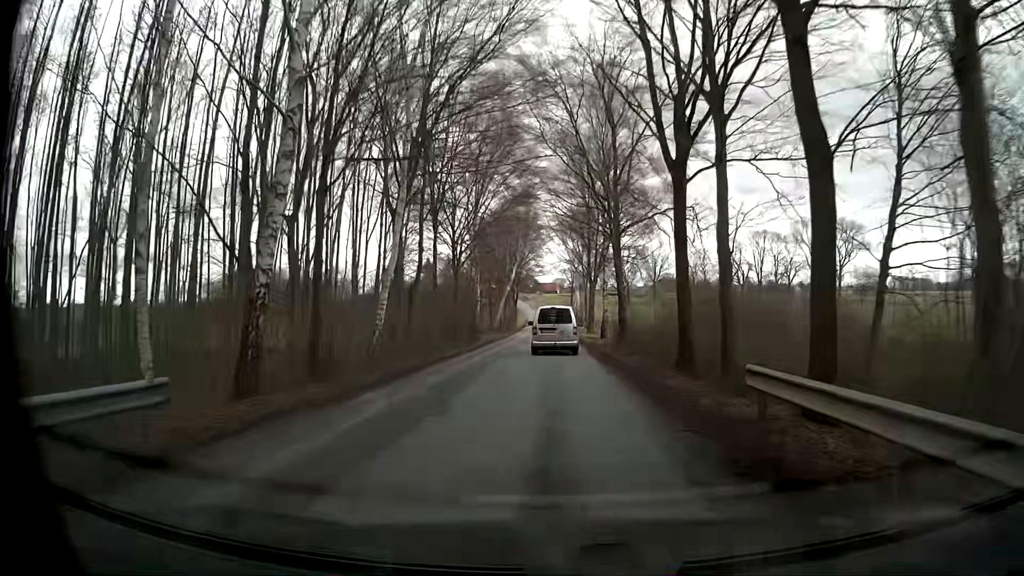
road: unclassified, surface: asphalt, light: Day
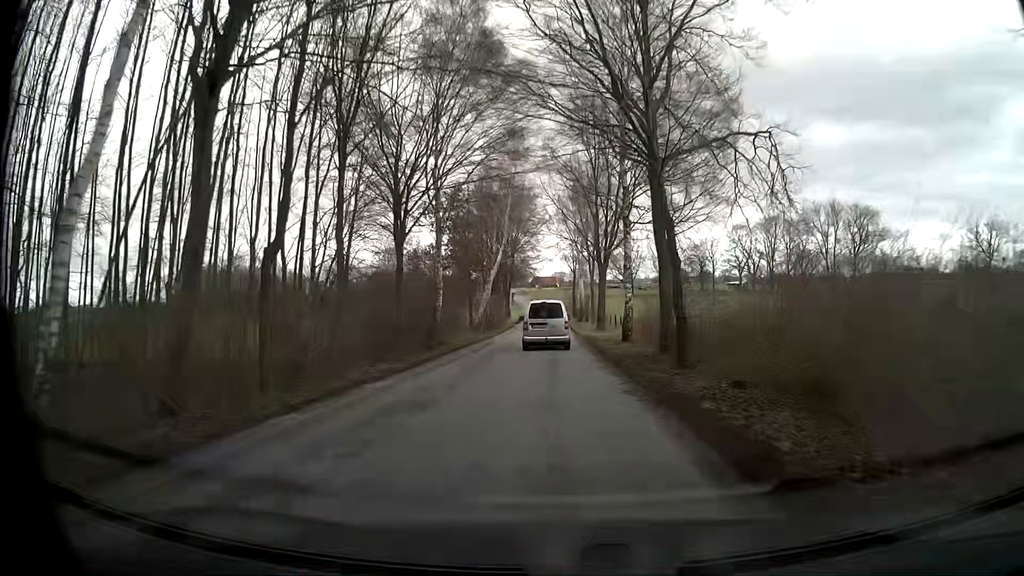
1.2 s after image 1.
(+0.2, +14.5) m; +1°
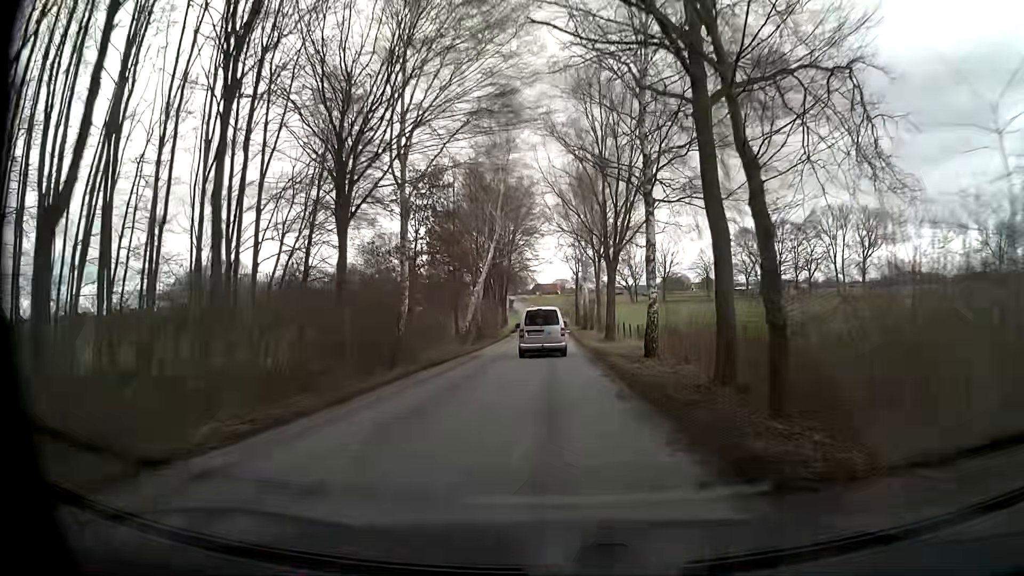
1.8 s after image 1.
(0.0, +7.3) m; -1°
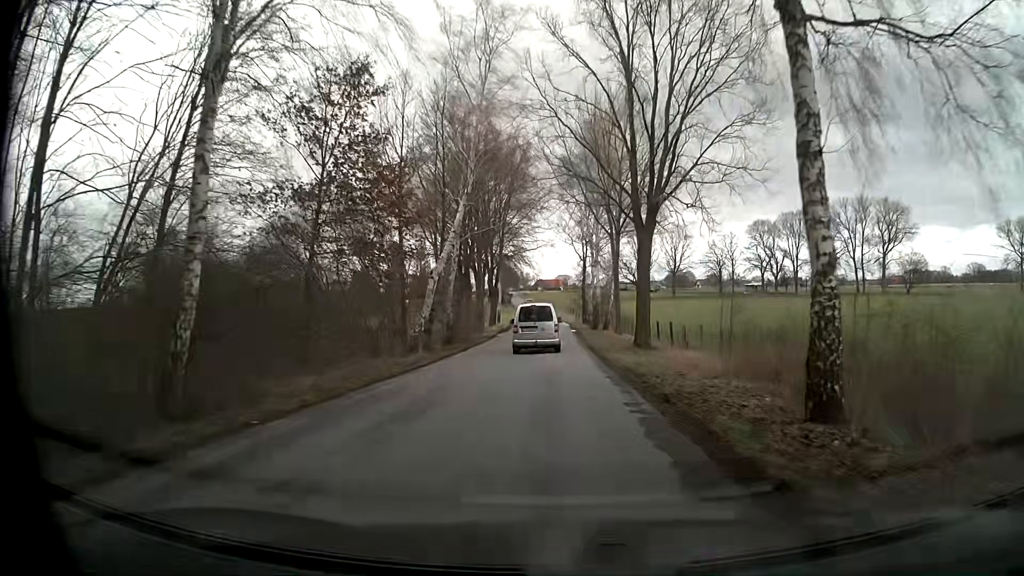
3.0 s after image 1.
(+0.1, +14.5) m; 0°
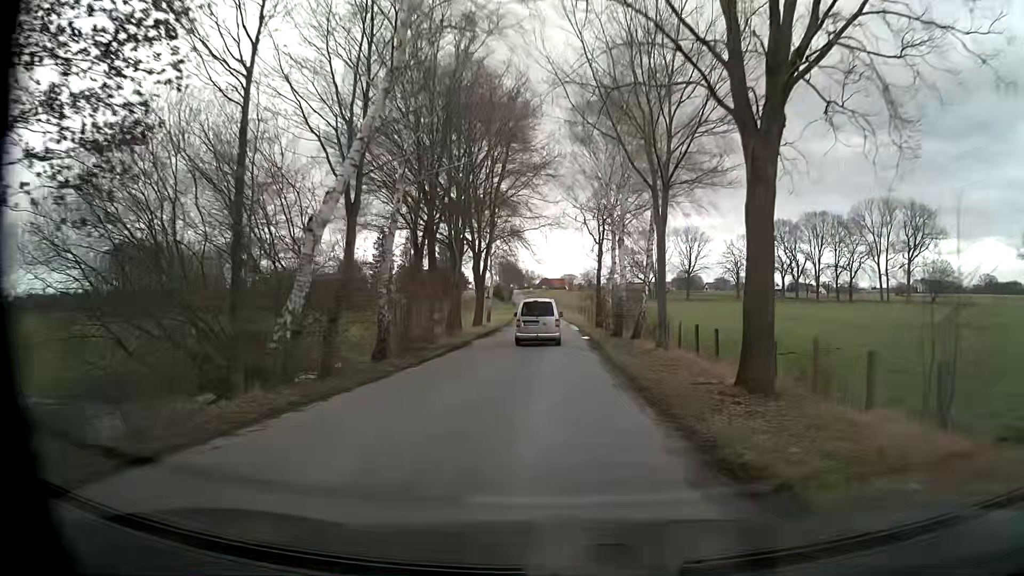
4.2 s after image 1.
(-0.2, +14.5) m; -1°
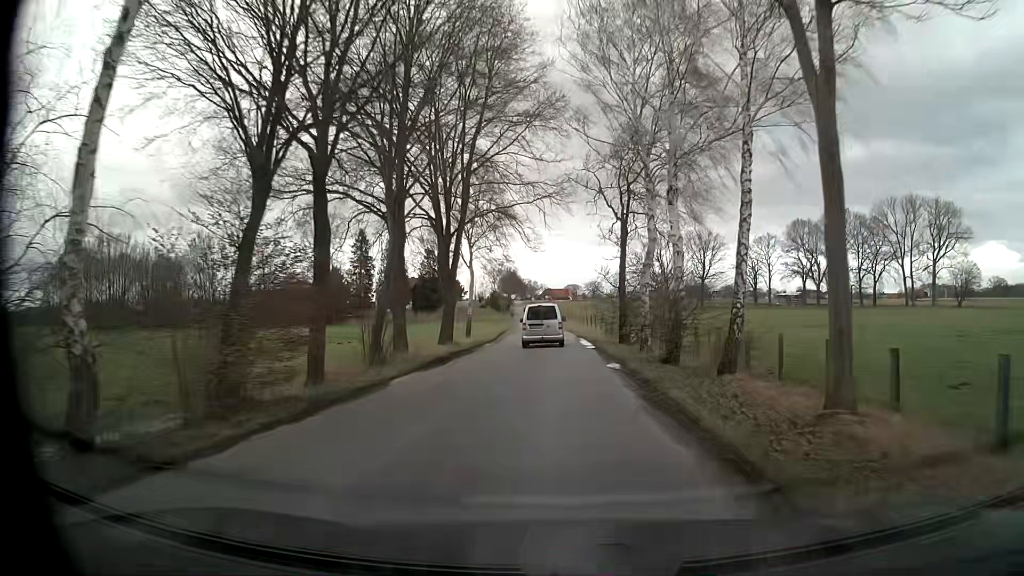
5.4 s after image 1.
(0.0, +14.9) m; 0°
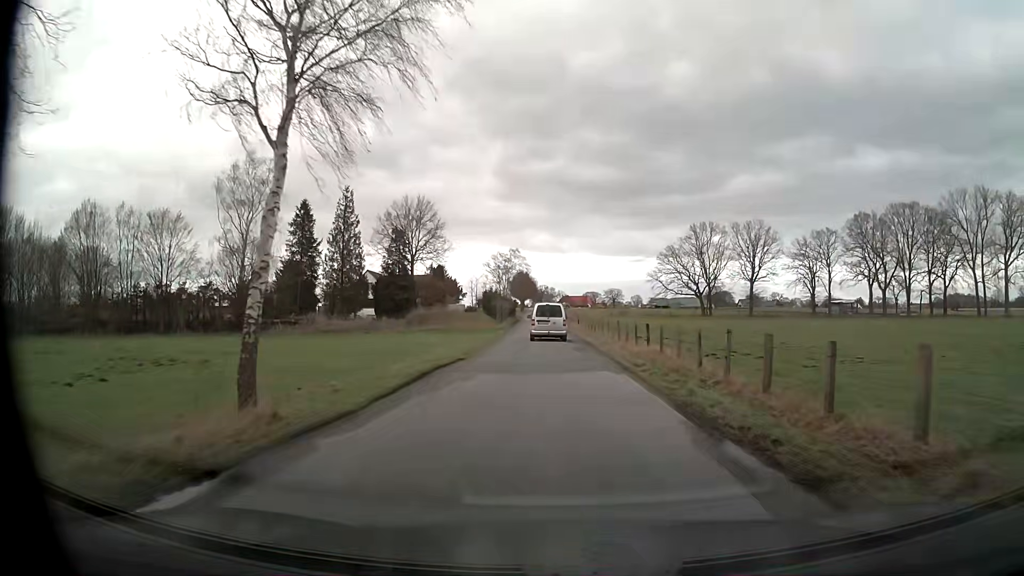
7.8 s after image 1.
(-0.2, +31.3) m; -1°
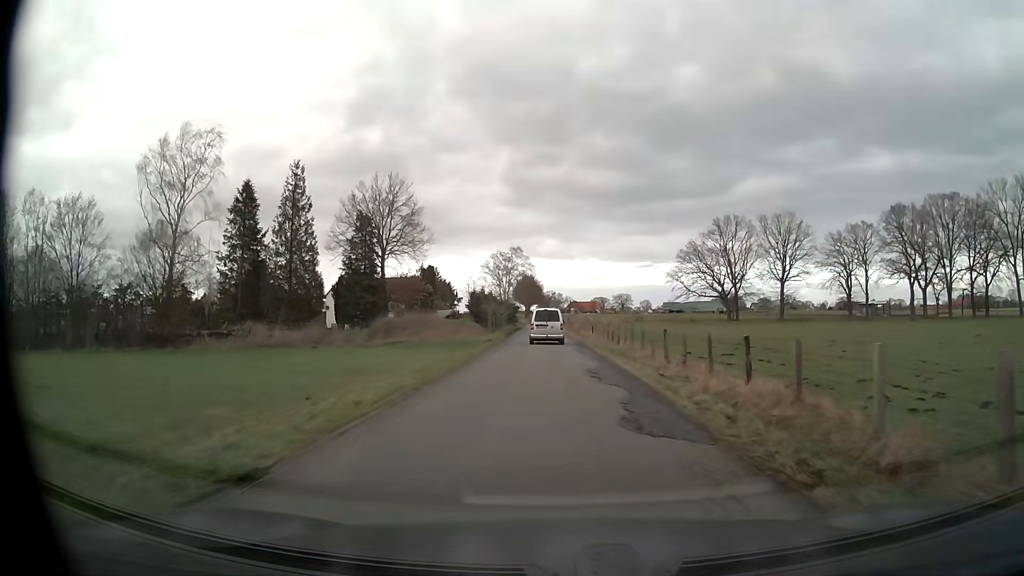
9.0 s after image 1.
(-0.1, +16.3) m; -1°
(0, +10) (0, +20) (0, +30) (0, +40) (0, +50) (-1, +60) (-1, +70) (-1, +80) (-1, +90) (-2, +100) m
